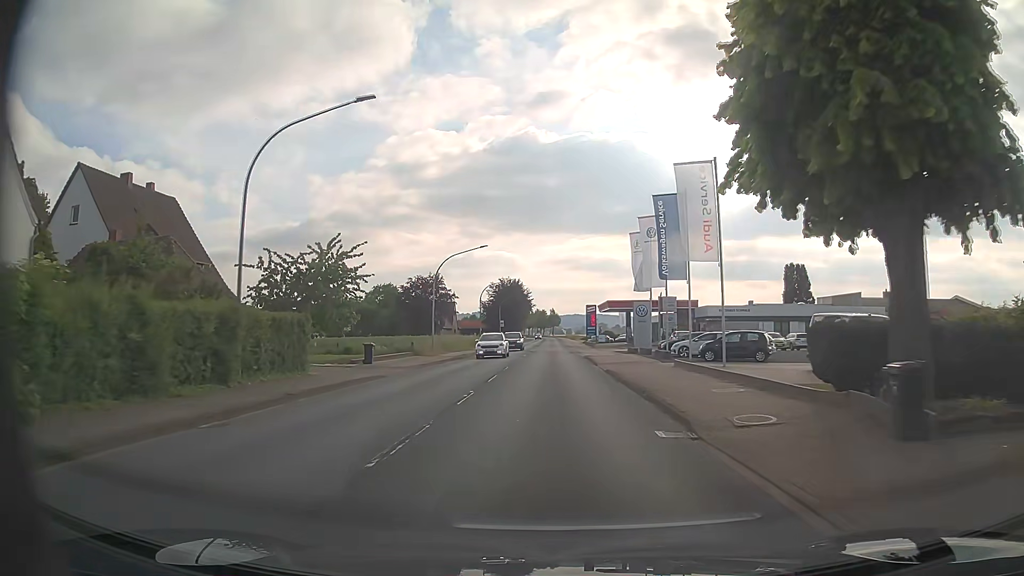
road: primary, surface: asphalt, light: Day
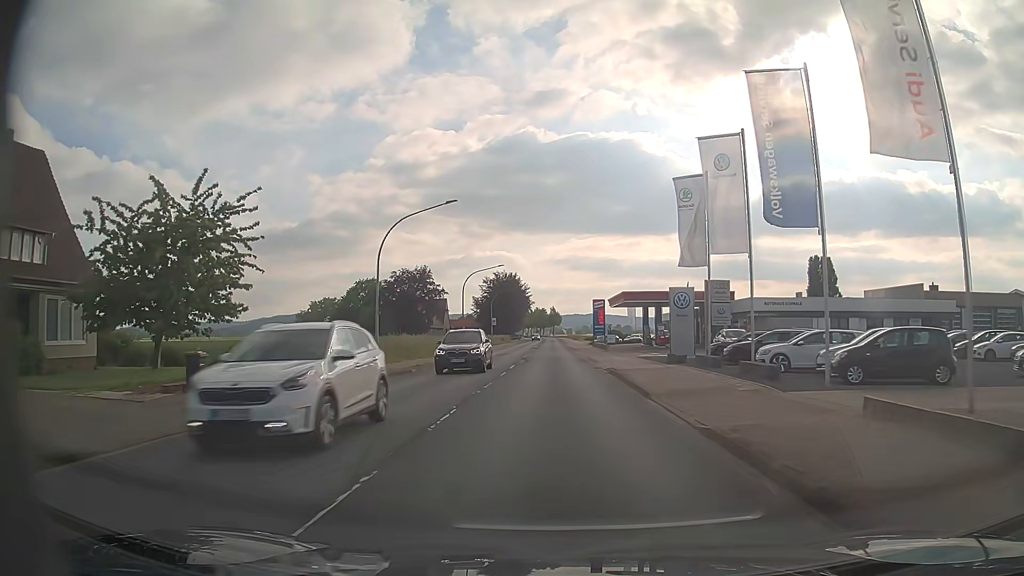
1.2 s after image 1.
(-0.1, +15.9) m; -1°
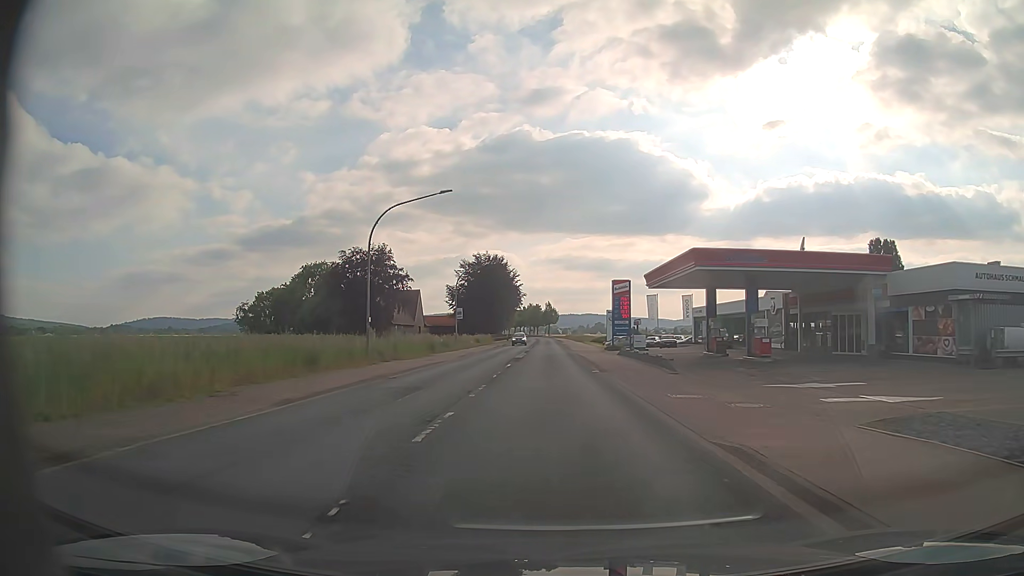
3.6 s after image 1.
(+0.3, +31.7) m; +1°
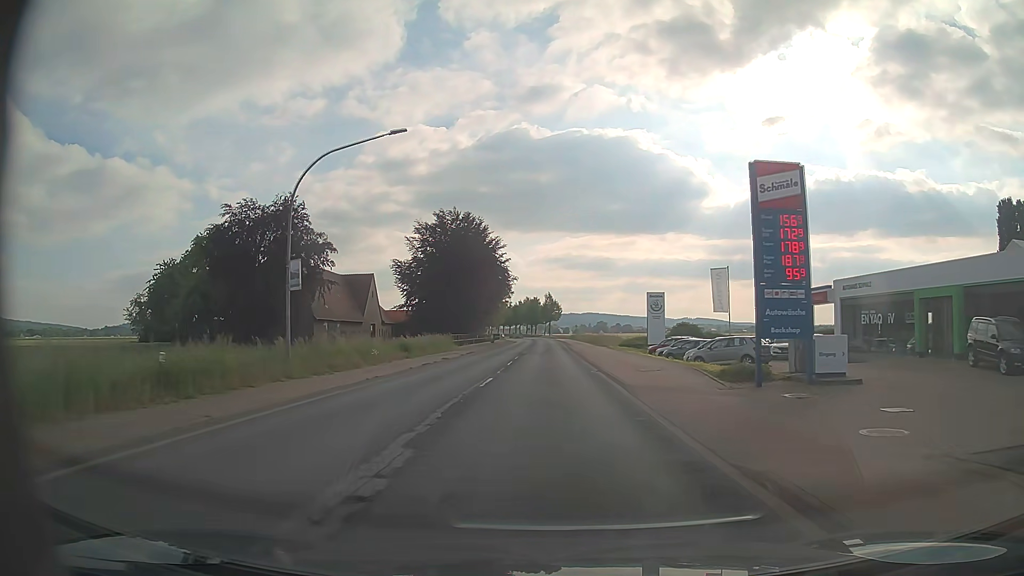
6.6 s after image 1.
(-0.1, +39.6) m; -1°
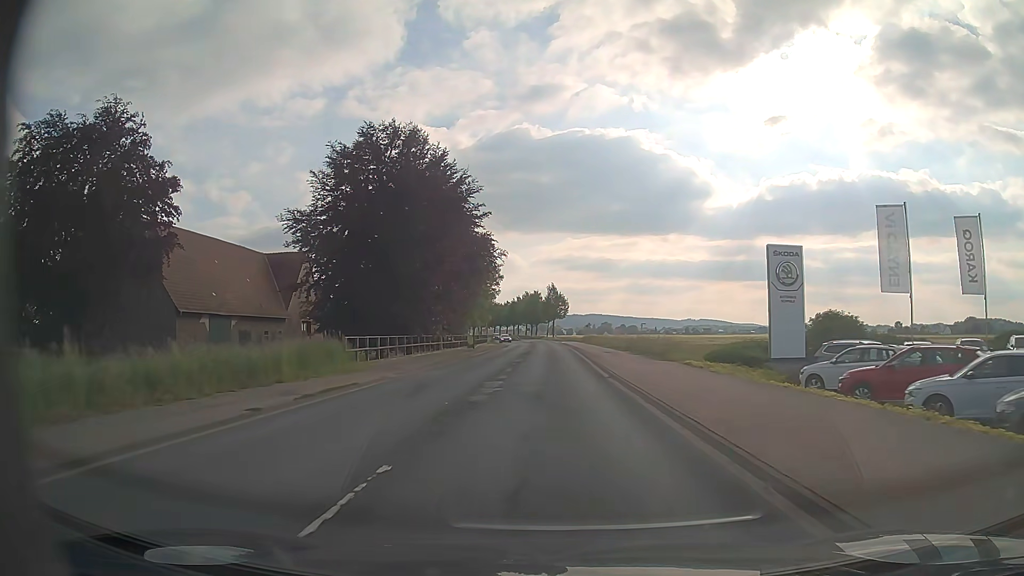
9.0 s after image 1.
(+0.1, +31.7) m; 0°
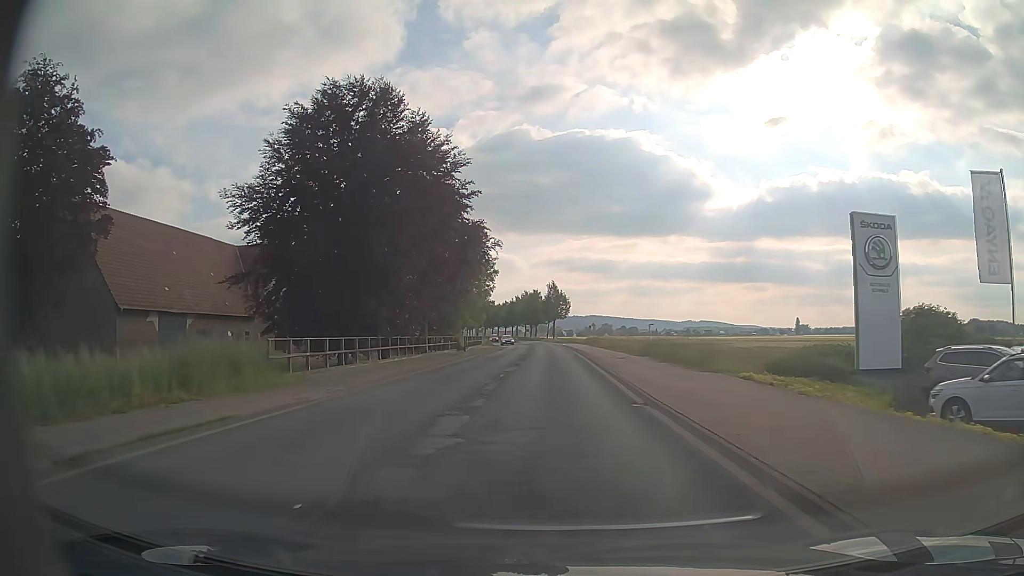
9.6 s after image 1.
(0.0, +7.9) m; 0°
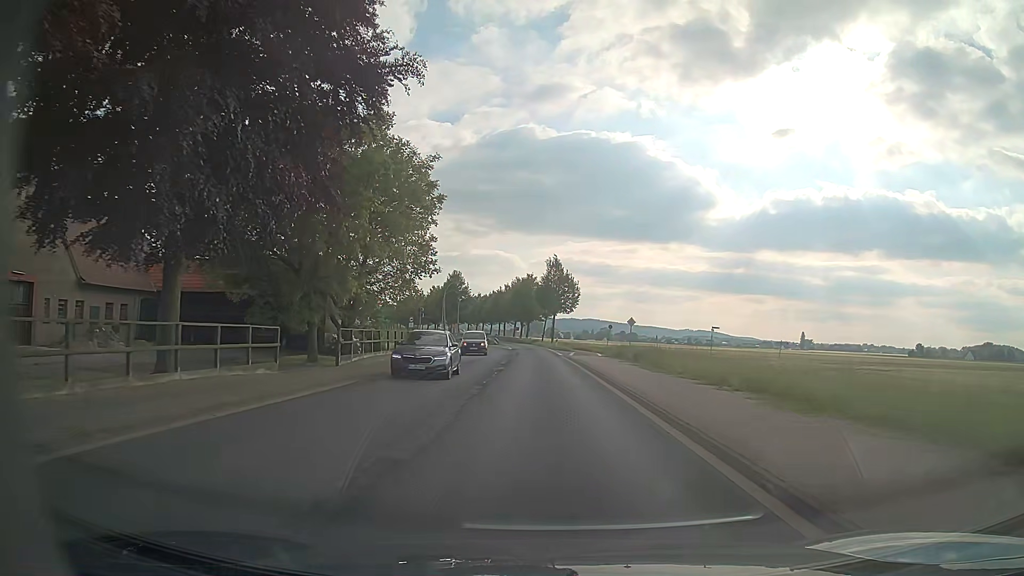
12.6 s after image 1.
(+0.1, +39.5) m; 0°
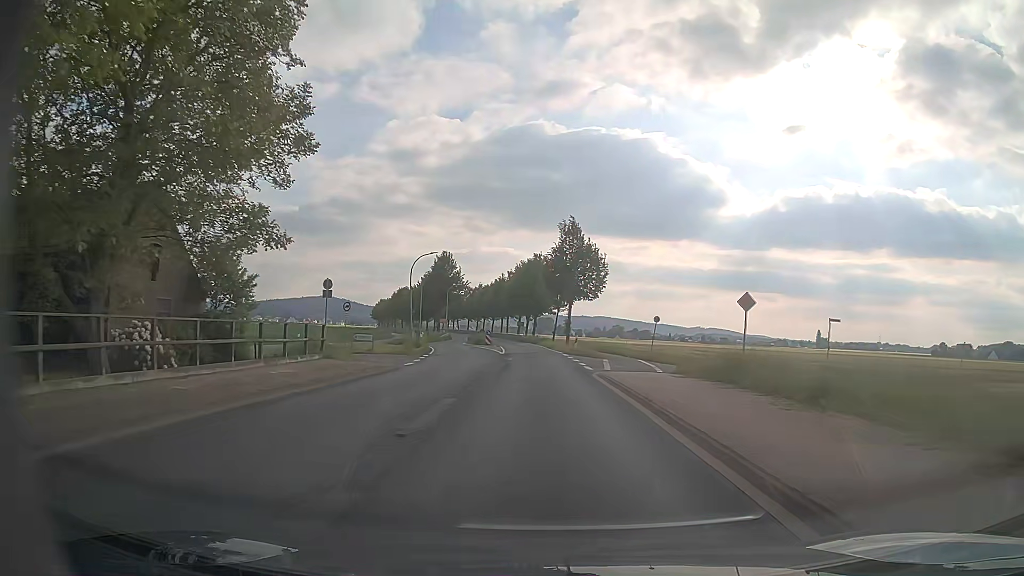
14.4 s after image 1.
(-0.1, +23.8) m; -1°
(0, +10) (0, +20) (-1, +30) (-1, +40) (-2, +50) (-3, +60) (-4, +70) (-5, +80) (-7, +90) (-9, +99) m
